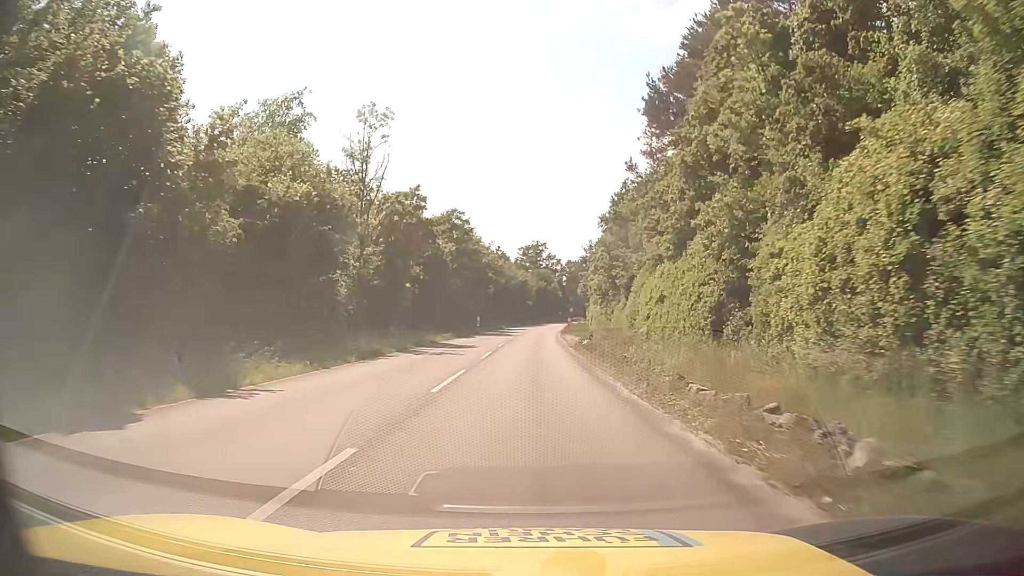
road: tertiary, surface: asphalt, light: Day
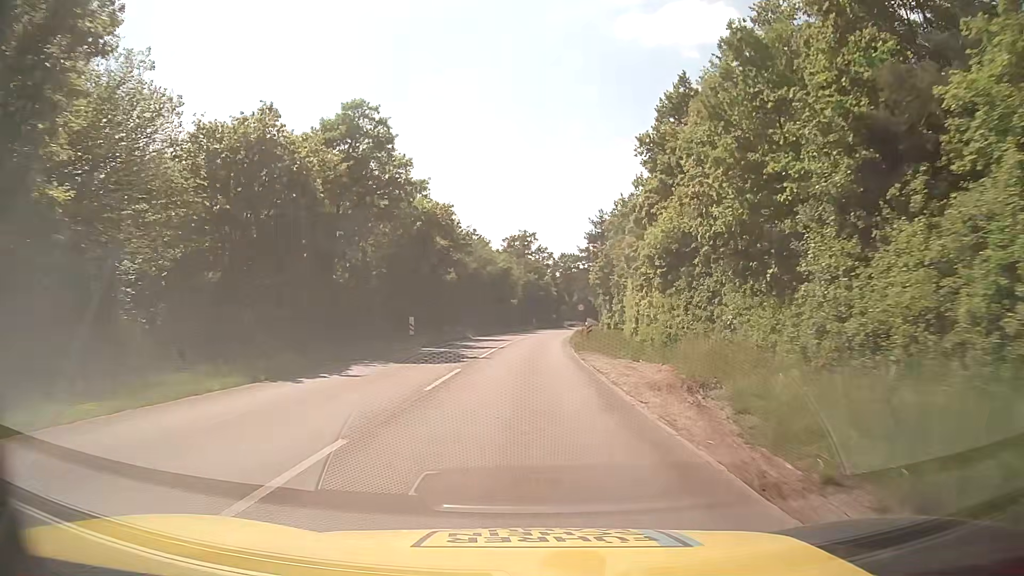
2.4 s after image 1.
(+0.1, +35.7) m; +1°
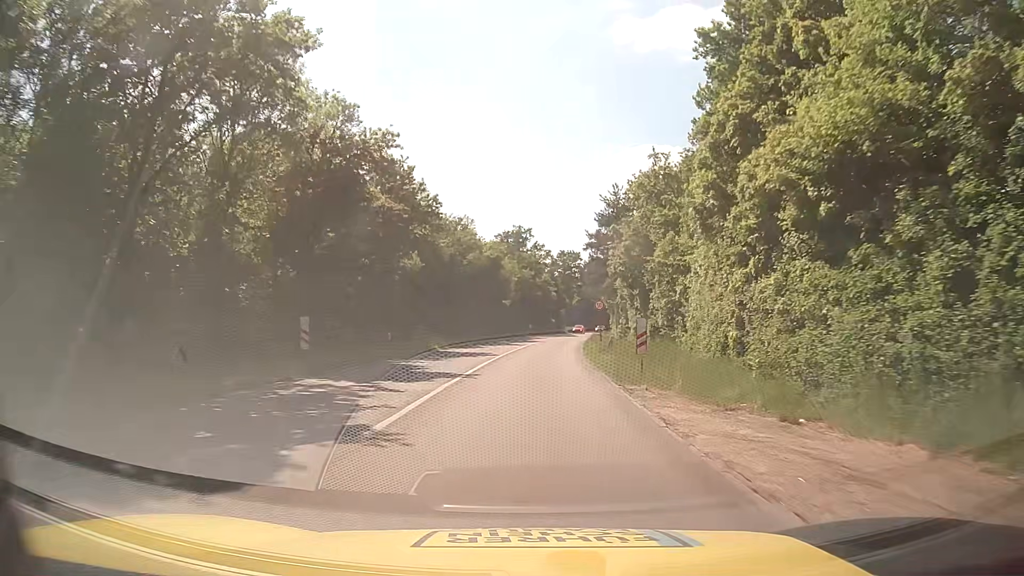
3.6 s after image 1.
(0.0, +17.7) m; 0°
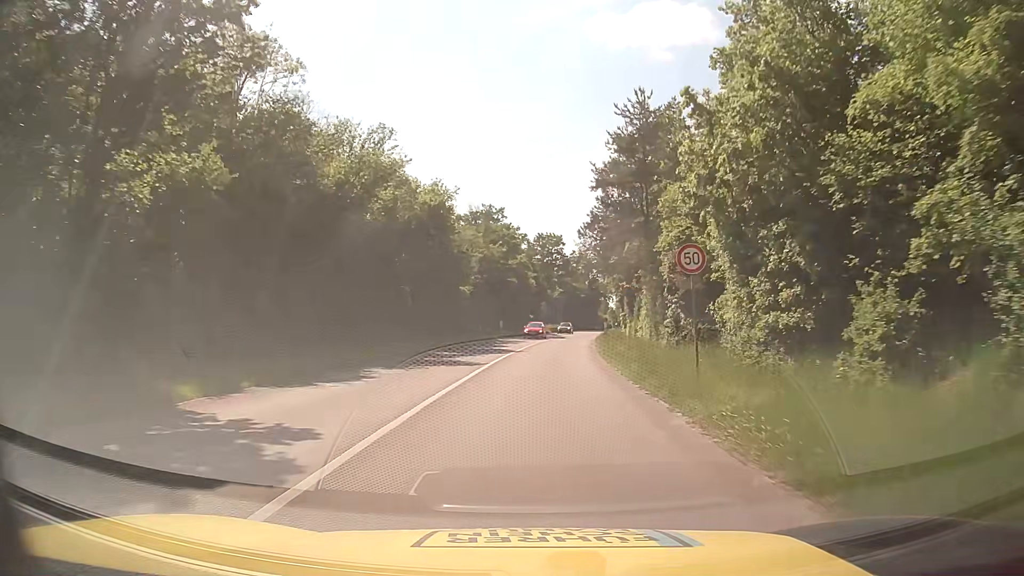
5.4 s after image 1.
(+0.4, +26.0) m; +2°
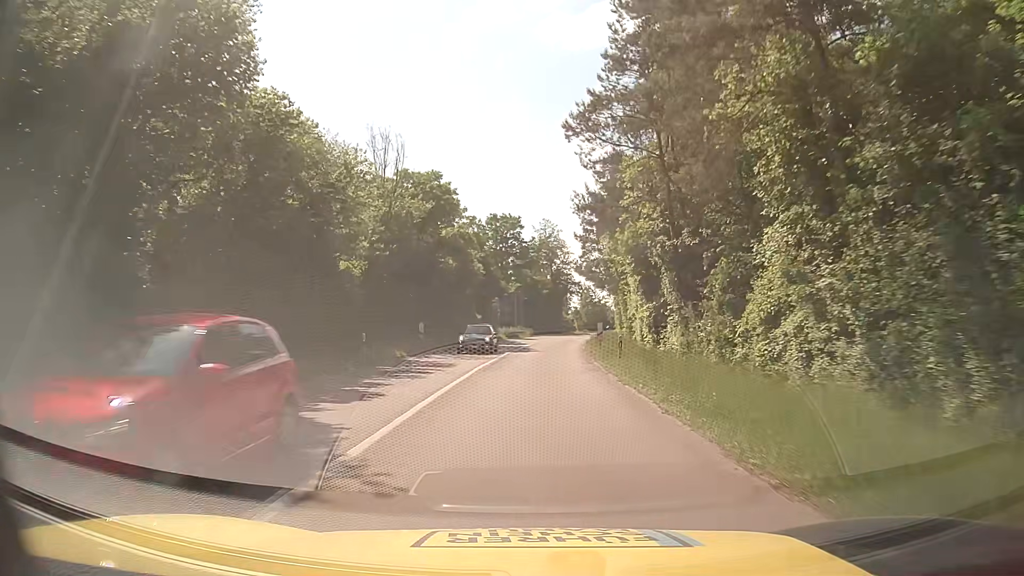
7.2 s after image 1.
(+0.6, +25.6) m; +5°
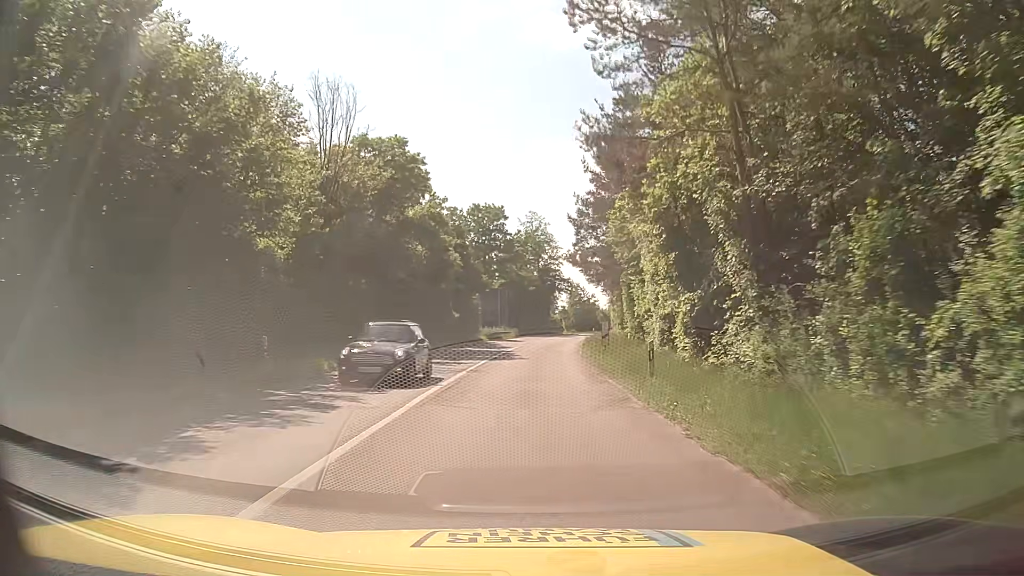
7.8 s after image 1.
(-0.1, +8.5) m; -1°
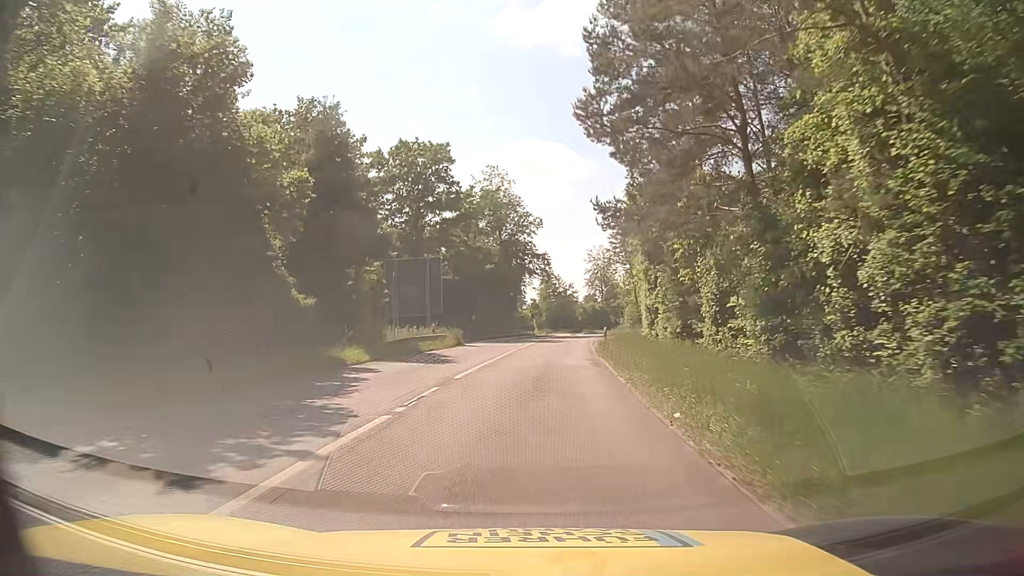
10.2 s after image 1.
(+1.0, +33.1) m; +3°
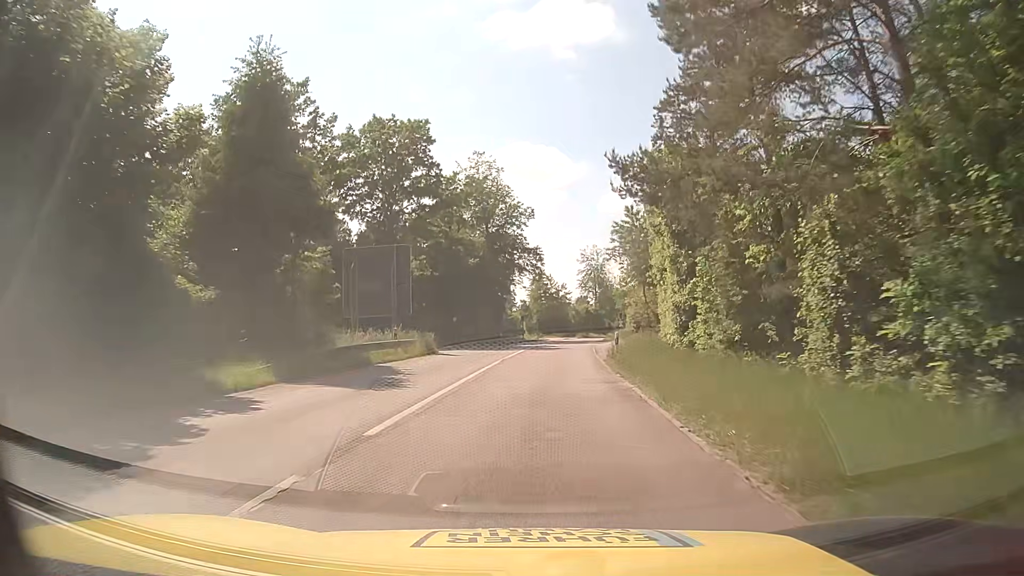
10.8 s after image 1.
(+0.1, +8.0) m; +1°
(0, +10) (0, +20) (+1, +30) (+2, +40) (+3, +50) (+4, +60) (+5, +70) (+7, +80) (+9, +89) (+11, +99) m
